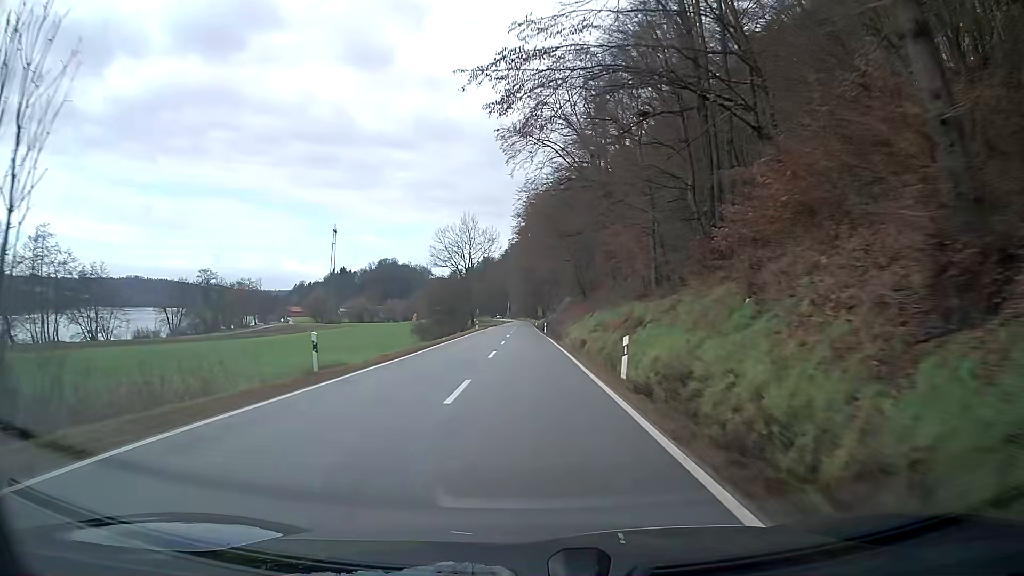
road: secondary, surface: asphalt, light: Day
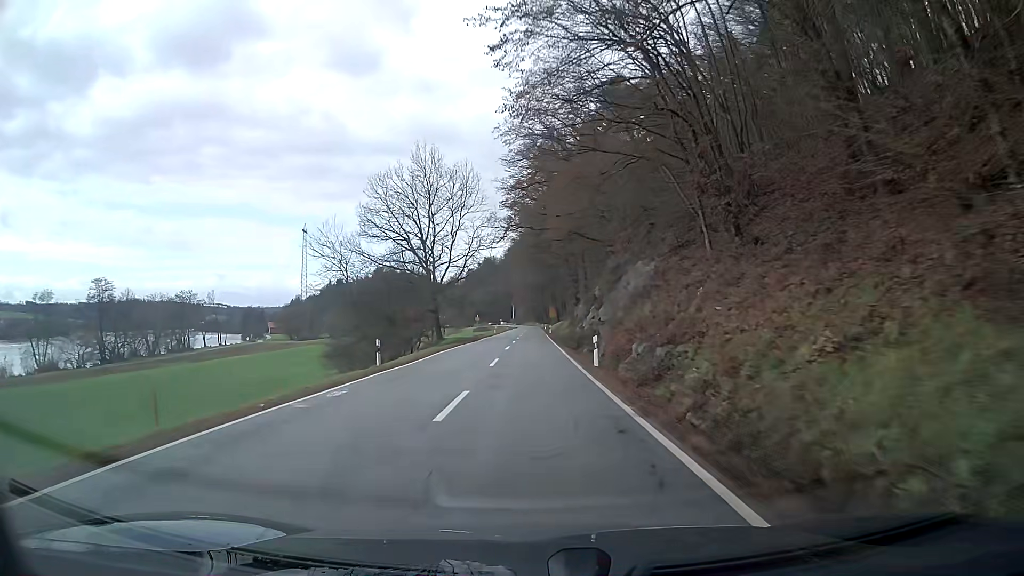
(-0.2, +49.6) m; 0°
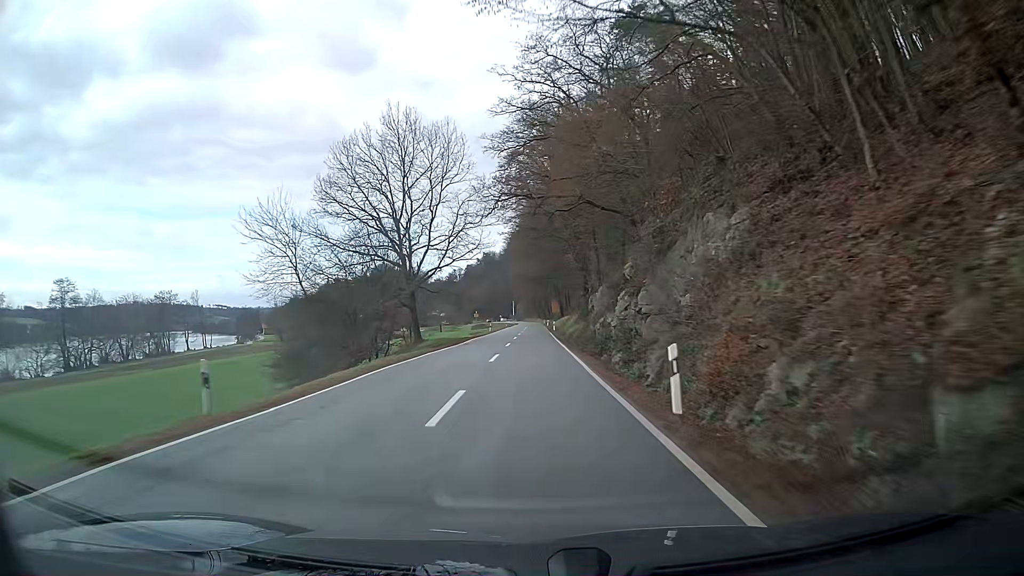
(0.0, +12.5) m; 0°
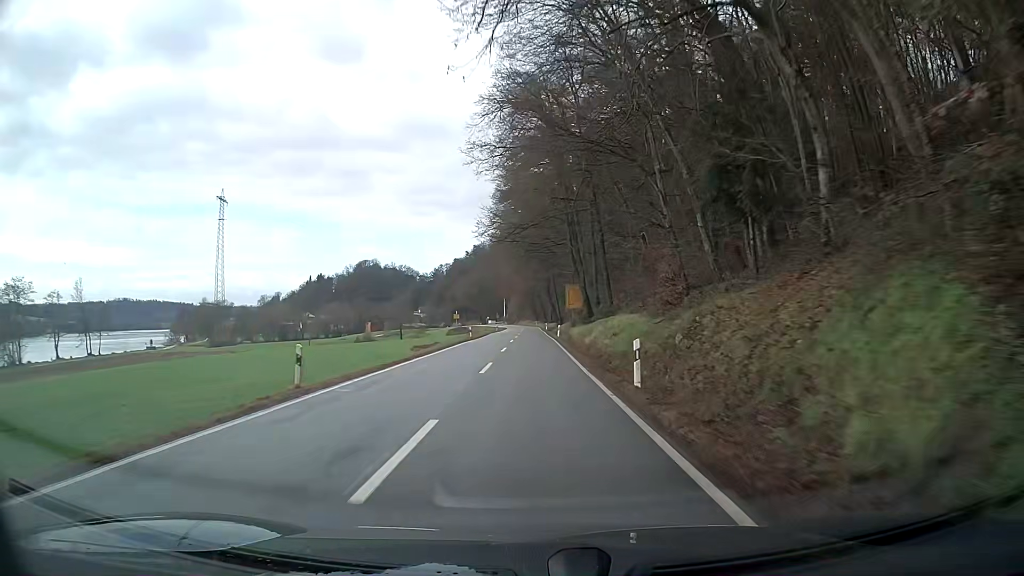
(+0.1, +63.4) m; -1°
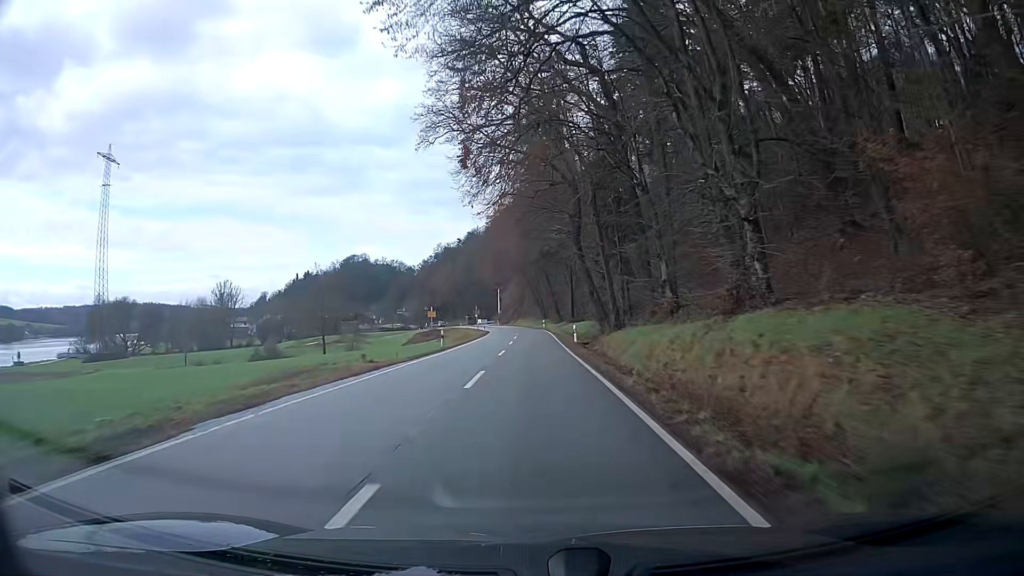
(+0.3, +63.6) m; 0°
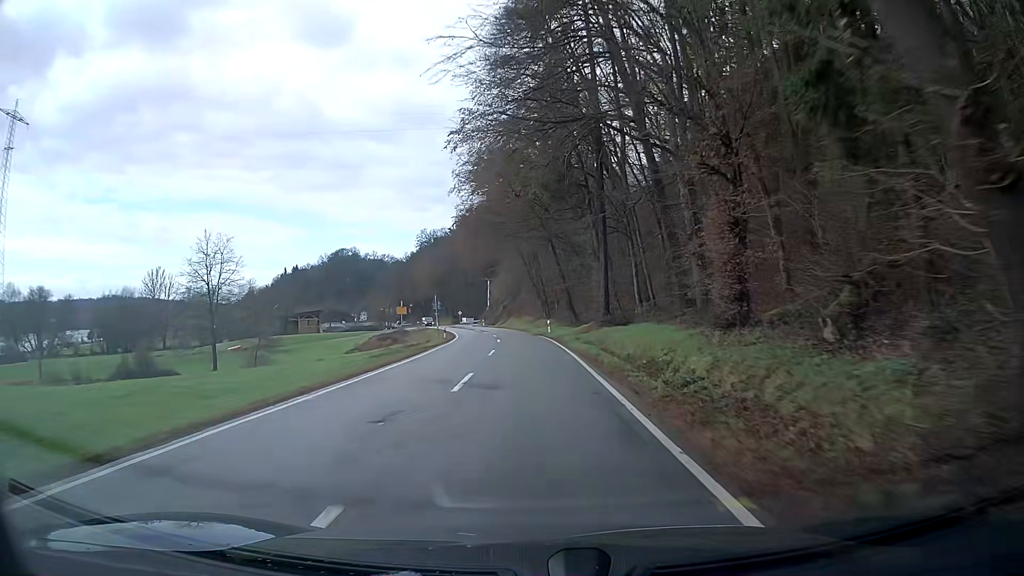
(+0.1, +35.9) m; -1°
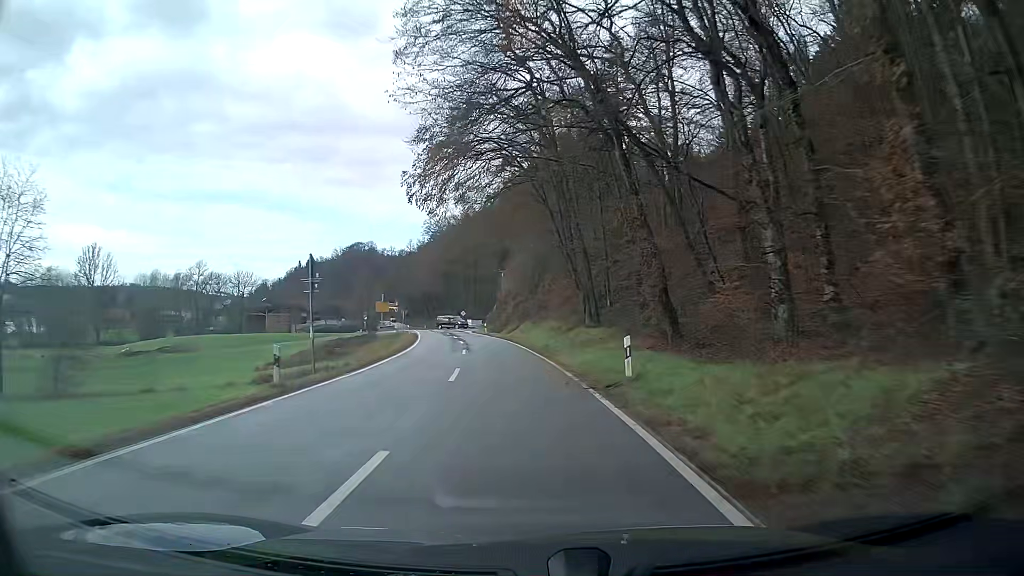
(-0.4, +34.0) m; -2°
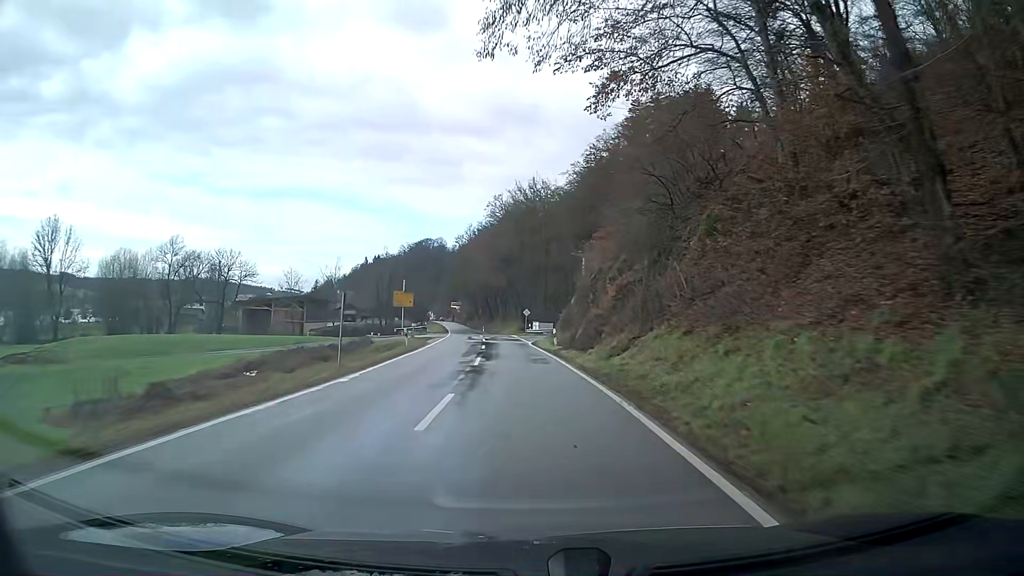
(-1.5, +32.2) m; -5°
(0, +10) (0, +20) (-1, +30) (-1, +40) (-2, +50) (-3, +60) (-4, +70) (-5, +80) (-6, +90) (-7, +100) m
